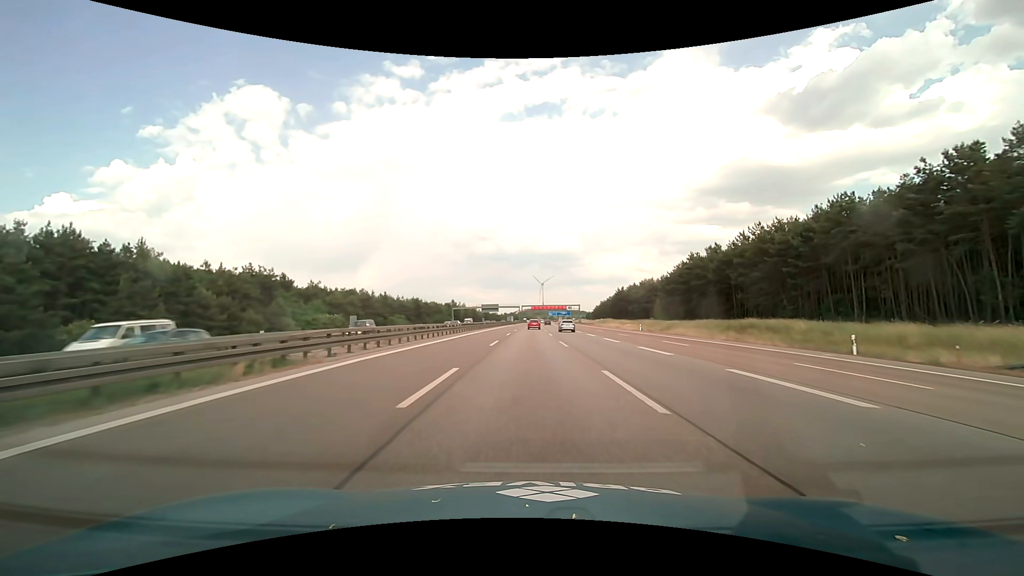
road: motorway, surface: asphalt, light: Day
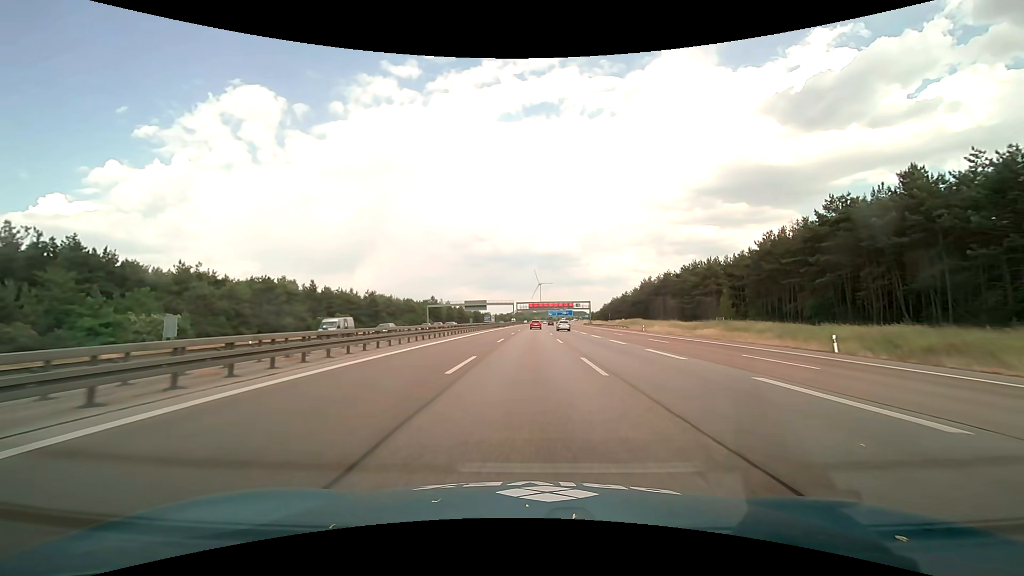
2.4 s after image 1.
(+0.2, +50.1) m; 0°
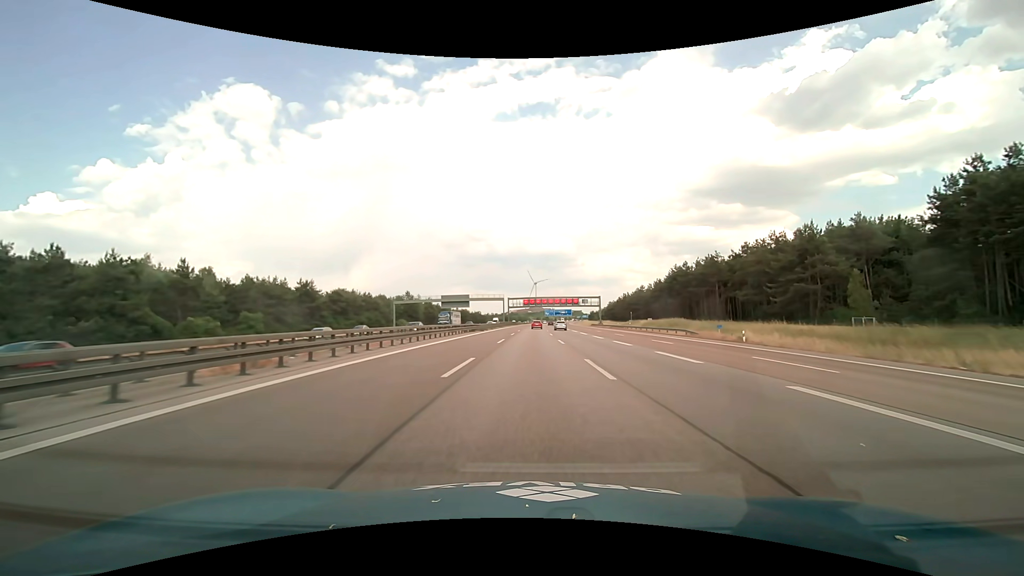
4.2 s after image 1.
(+0.1, +37.6) m; 0°
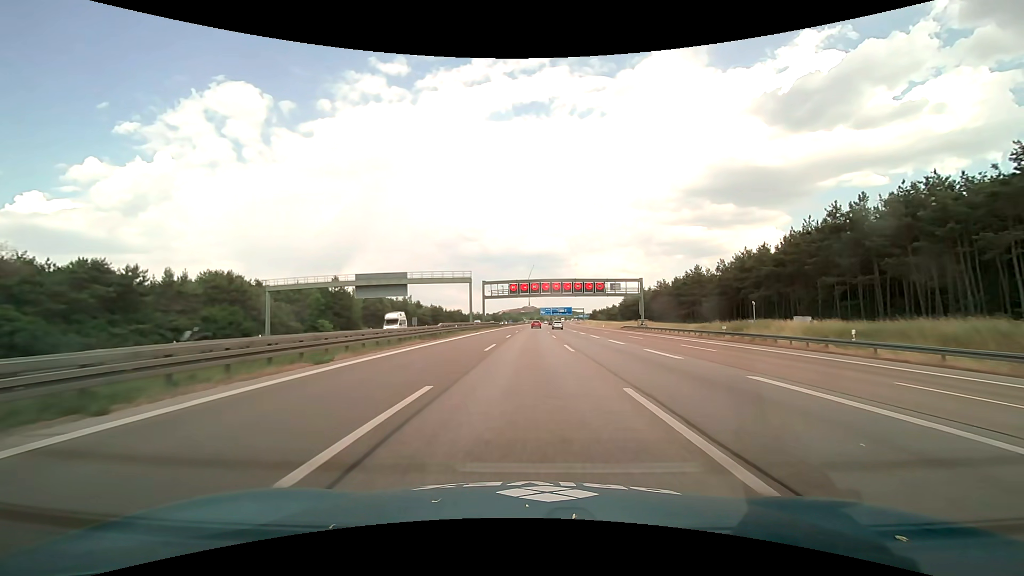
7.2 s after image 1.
(+0.5, +62.8) m; +1°
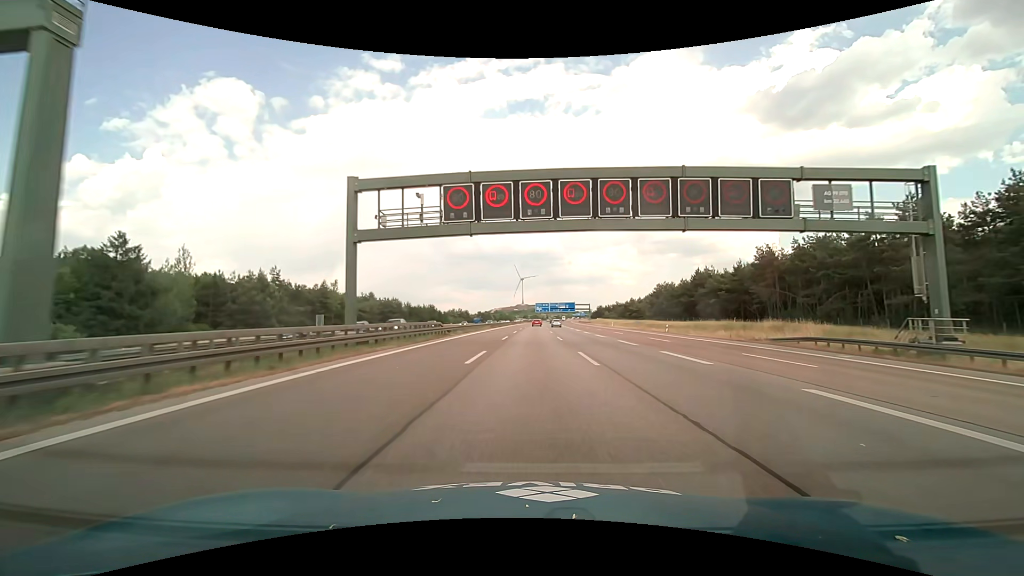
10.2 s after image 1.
(+0.5, +62.7) m; +1°
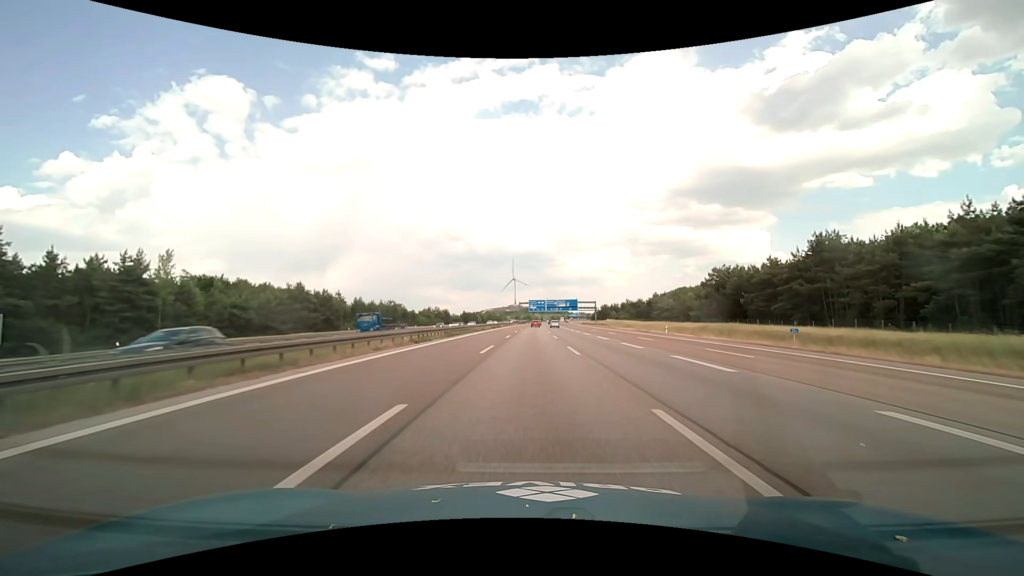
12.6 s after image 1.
(+0.2, +50.1) m; +1°
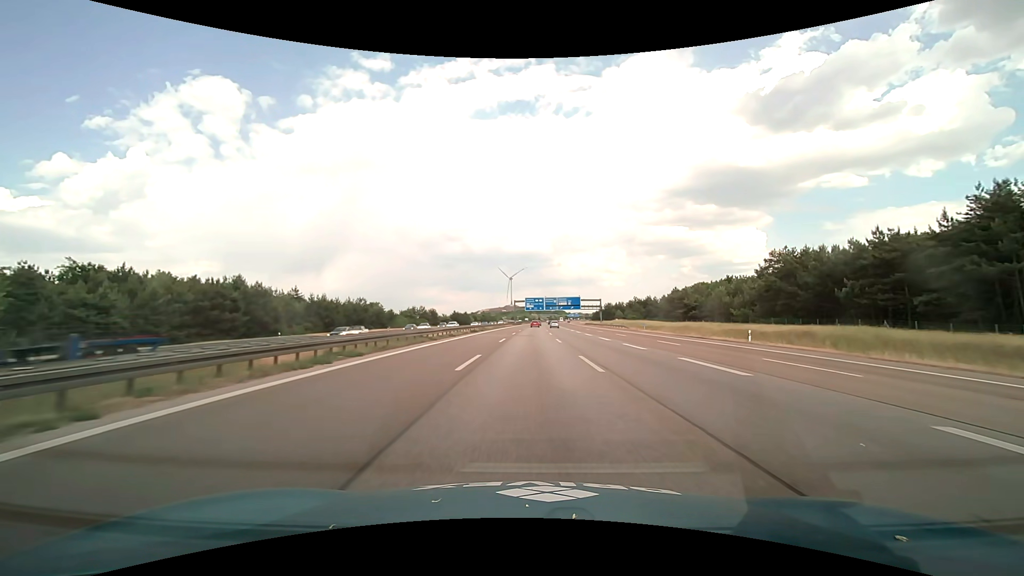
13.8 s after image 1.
(+0.1, +25.0) m; 0°
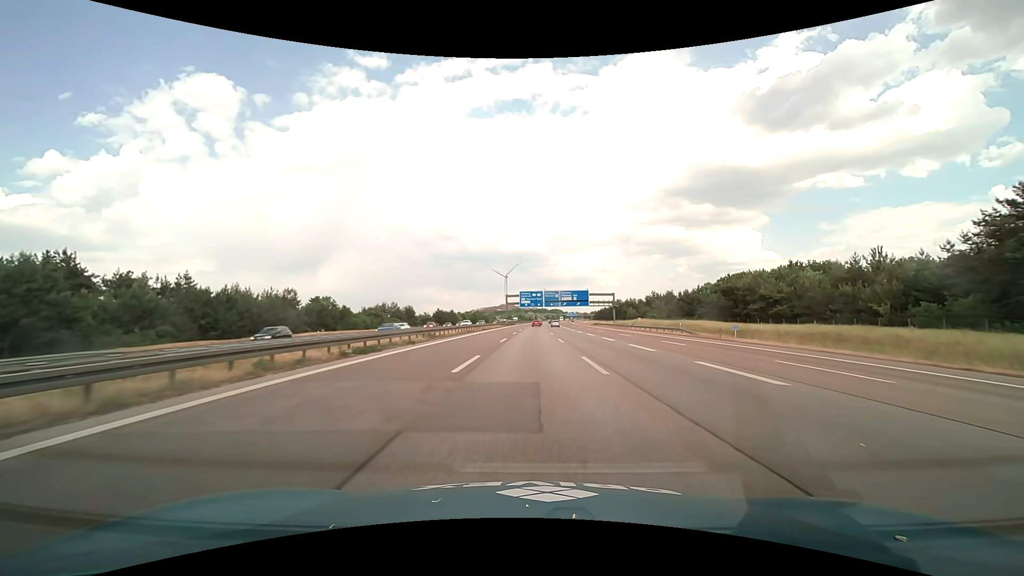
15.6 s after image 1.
(+0.1, +37.6) m; 0°
(0, +10) (0, +20) (0, +30) (0, +40) (0, +50) (+1, +60) (+1, +70) (+1, +80) (+1, +90) (+1, +100) m
